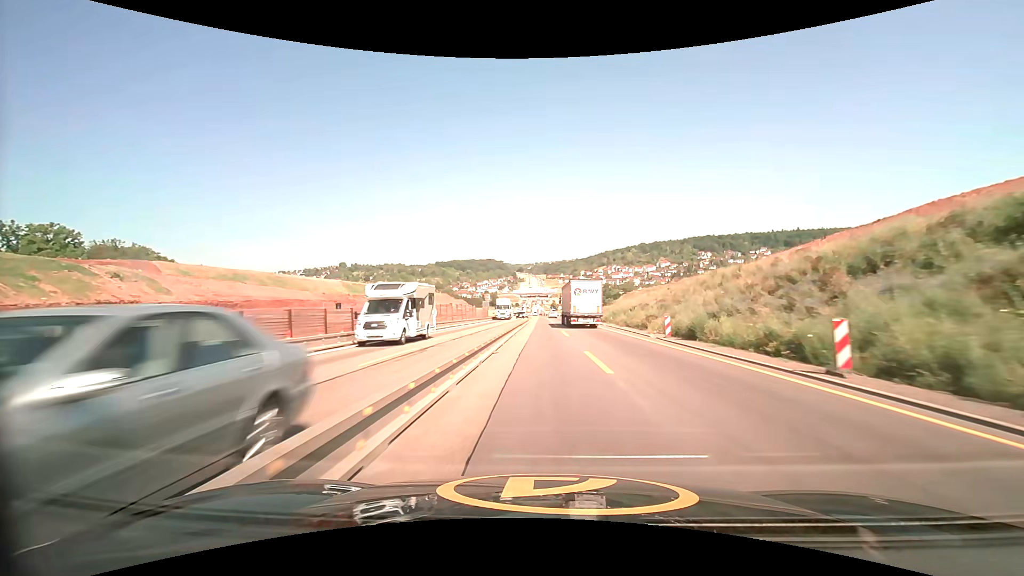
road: motorway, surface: asphalt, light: Day
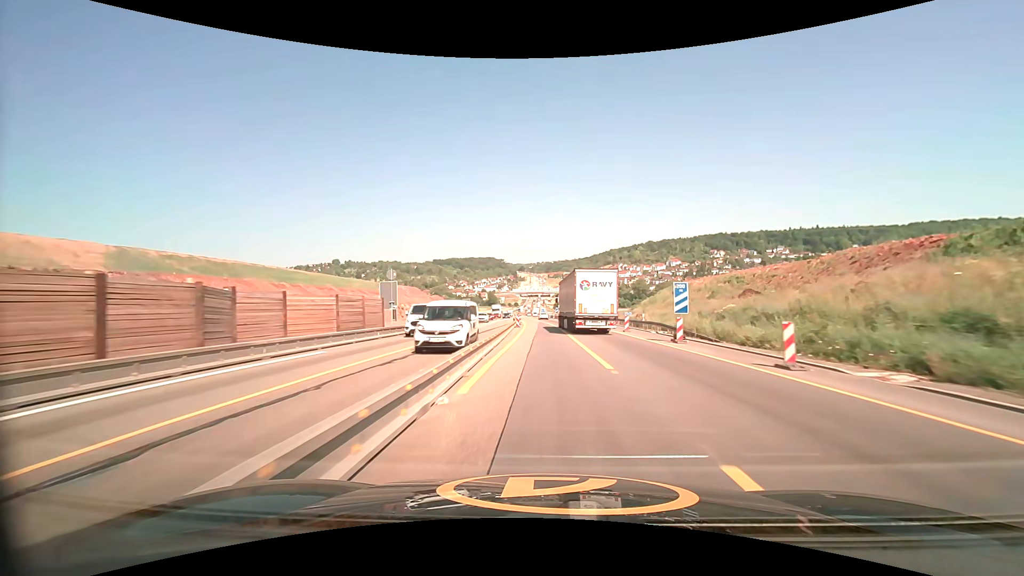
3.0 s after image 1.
(-0.2, +66.1) m; 0°
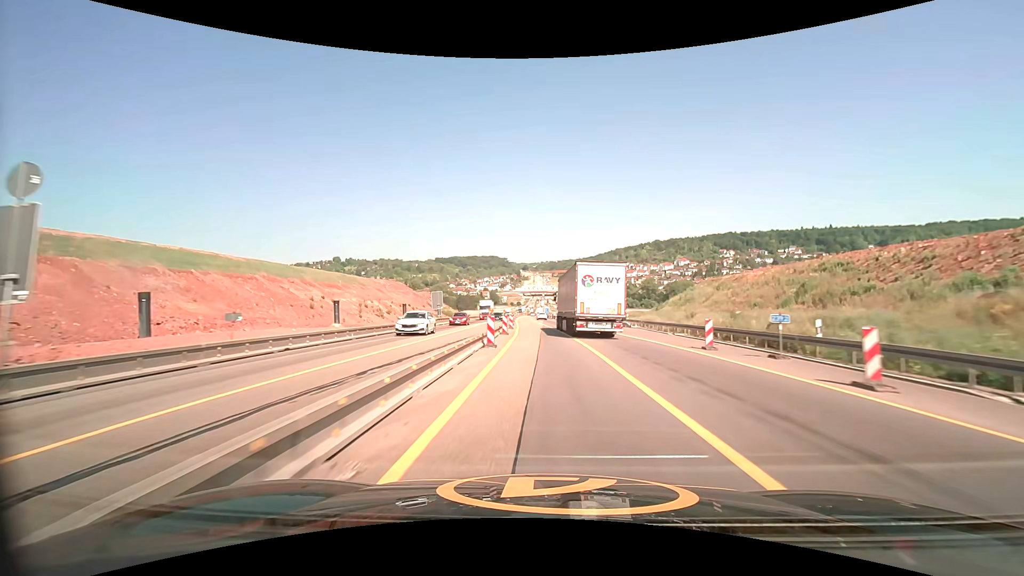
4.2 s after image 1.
(-0.1, +26.6) m; 0°
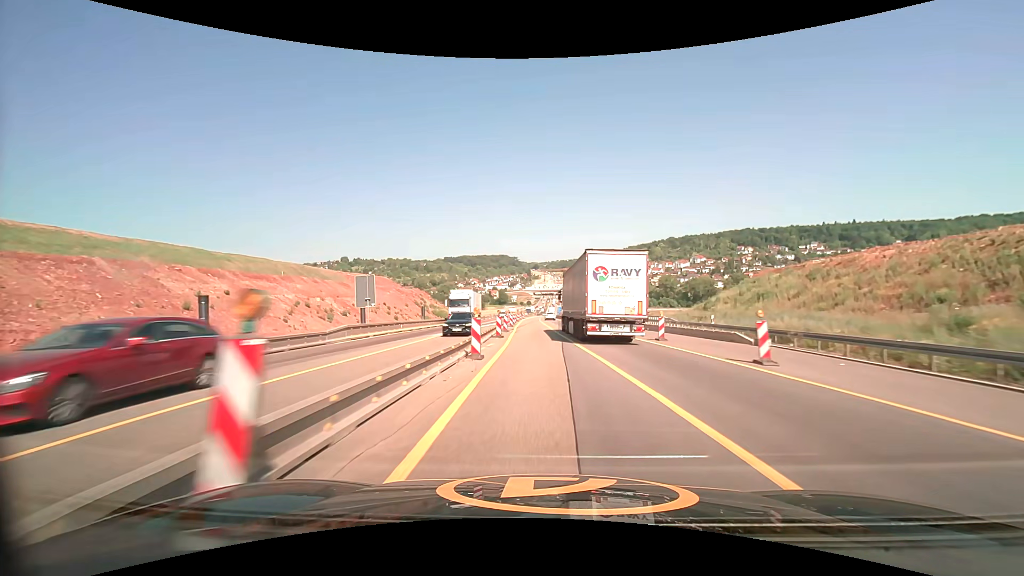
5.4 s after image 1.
(-0.2, +26.6) m; -1°
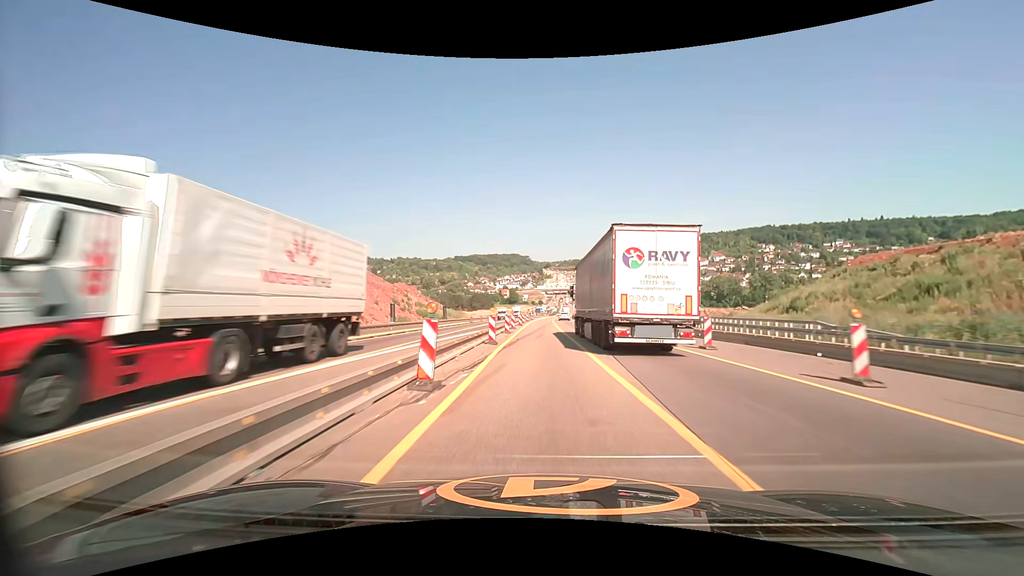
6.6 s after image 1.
(-0.3, +26.6) m; -1°
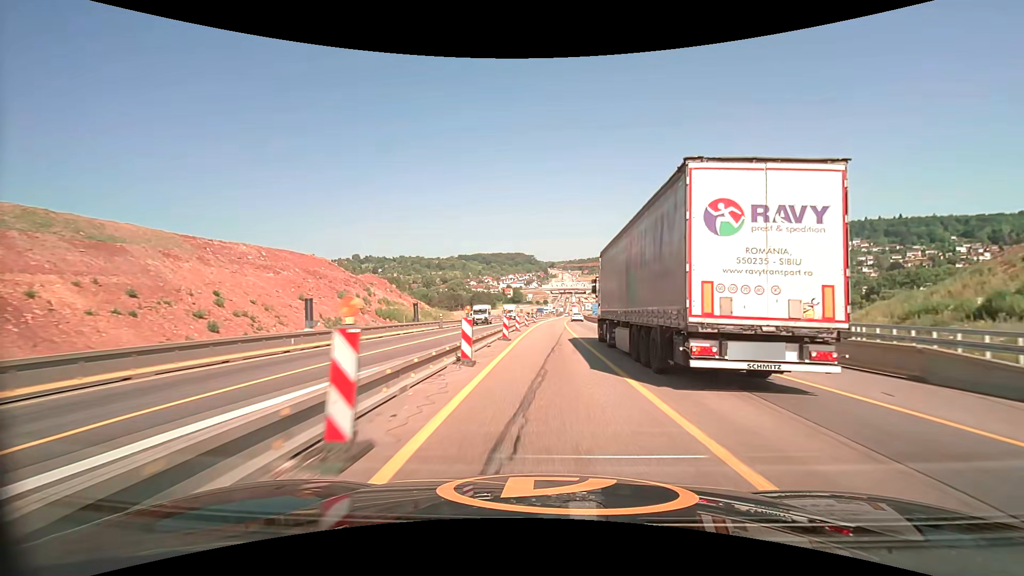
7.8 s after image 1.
(-0.2, +26.6) m; -1°
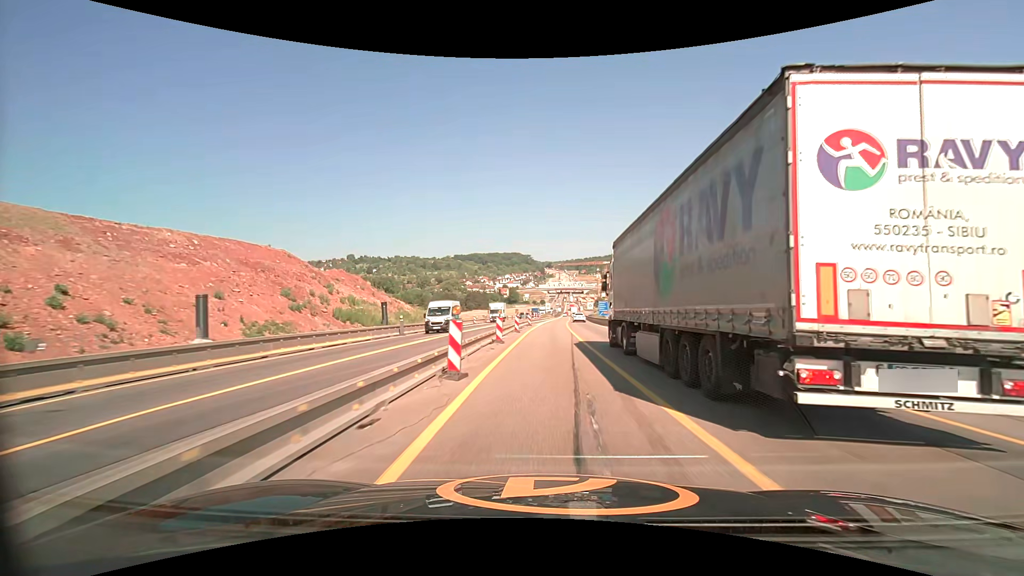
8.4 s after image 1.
(0.0, +13.3) m; 0°
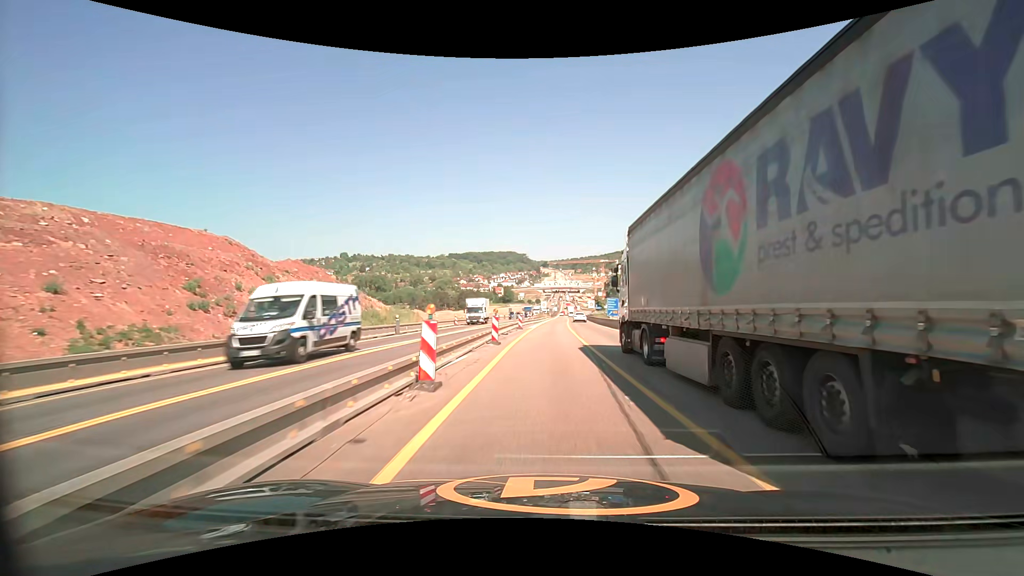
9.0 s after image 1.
(+0.1, +13.3) m; 0°
(0, +10) (0, +20) (0, +30) (+1, +40) (+1, +50) (+1, +60) (+2, +70) (+2, +80) (+3, +90) (+3, +100) m
